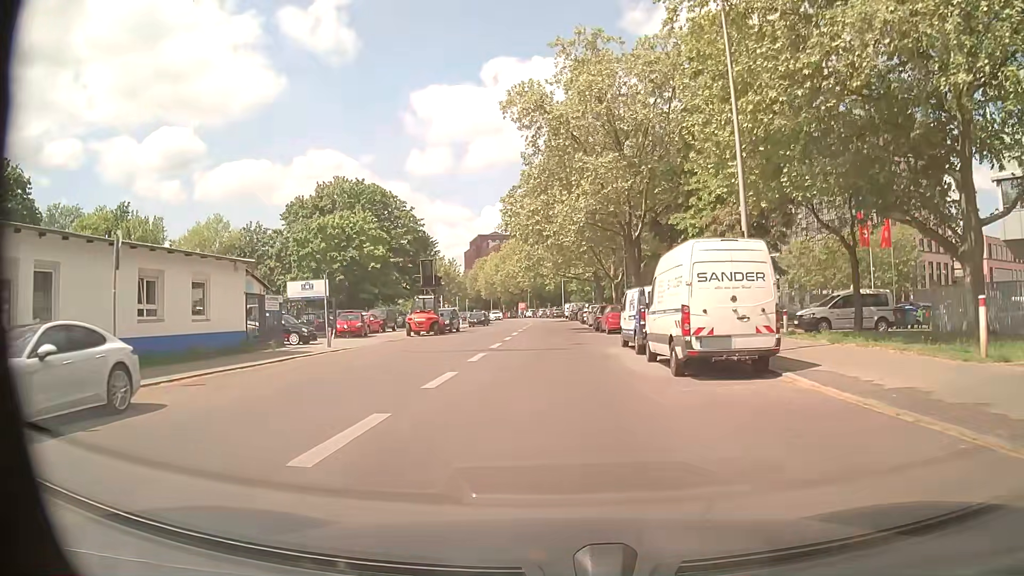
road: tertiary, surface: asphalt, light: Day
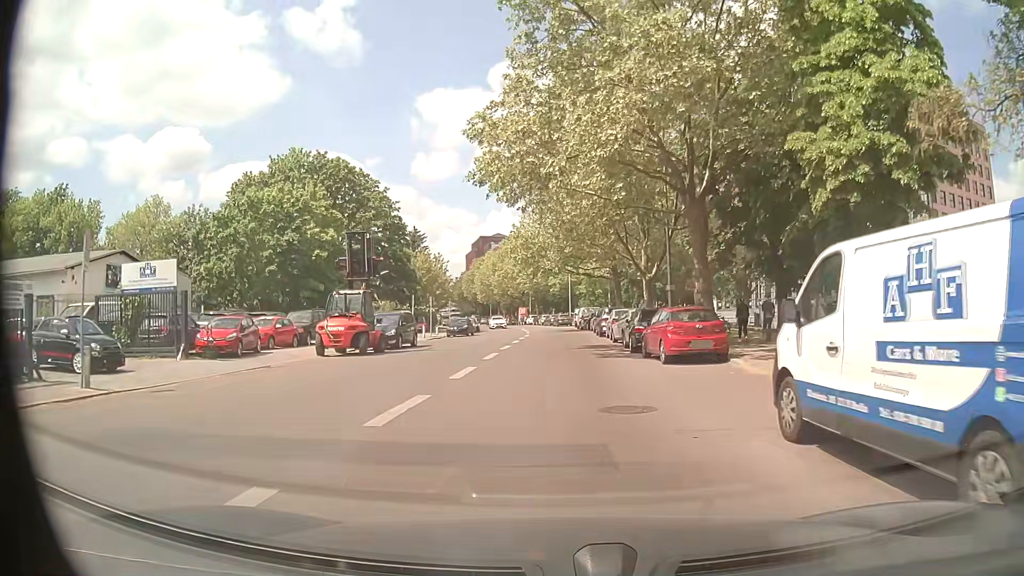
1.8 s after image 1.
(0.0, +16.6) m; 0°
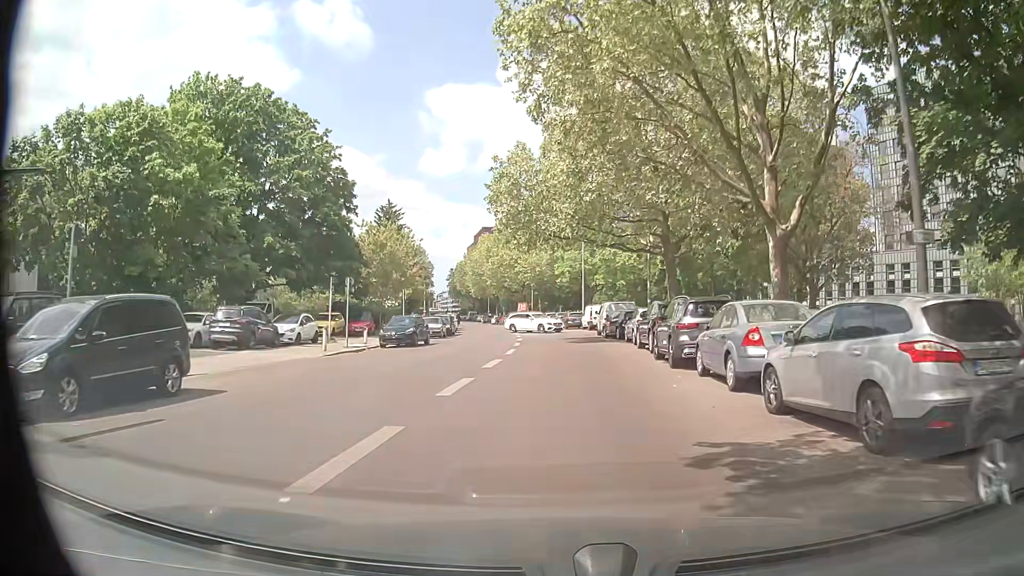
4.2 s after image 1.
(-0.5, +21.9) m; -1°
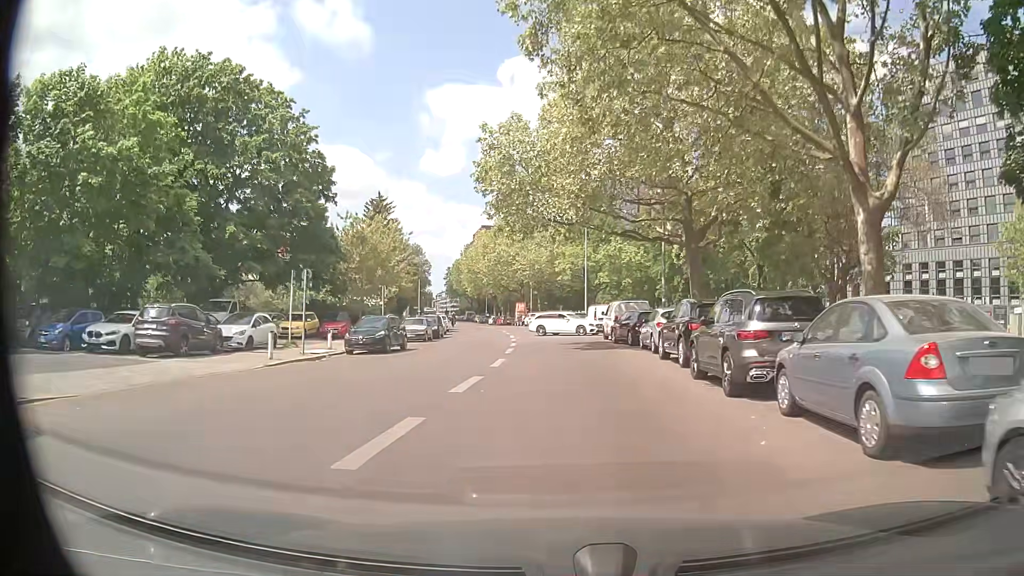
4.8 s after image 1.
(0.0, +5.2) m; 0°
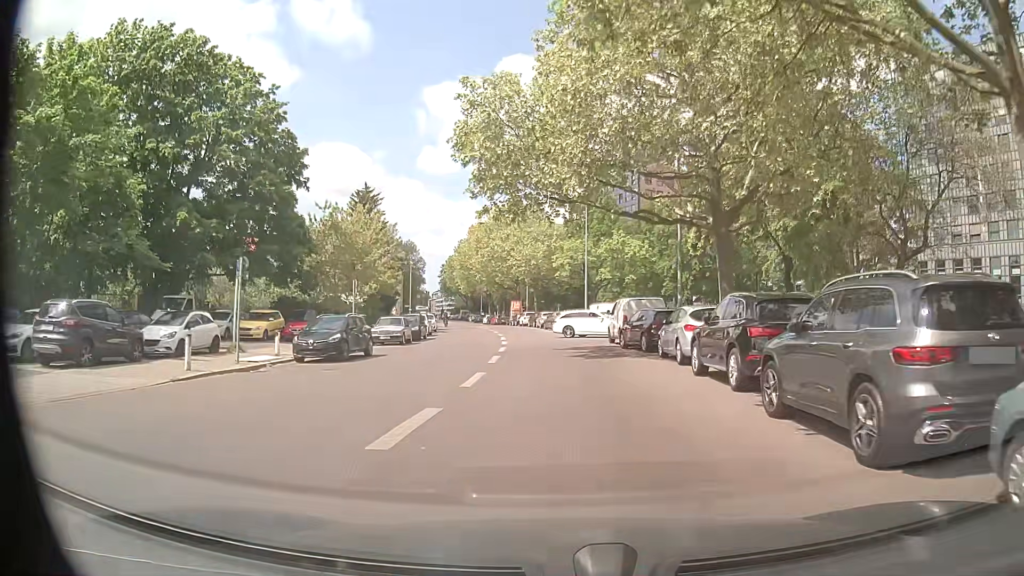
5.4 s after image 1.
(0.0, +5.1) m; +1°
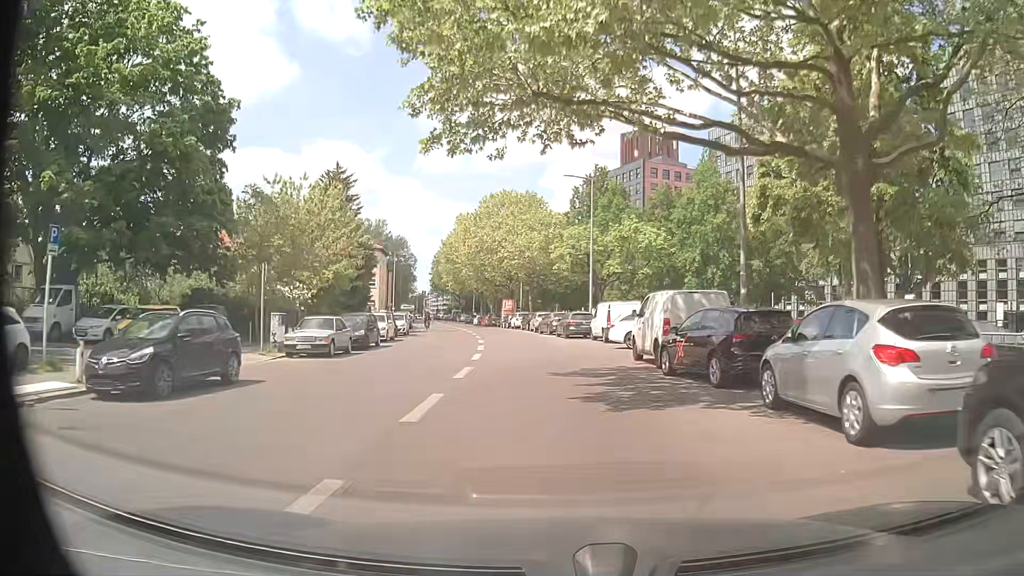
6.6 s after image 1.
(0.0, +10.4) m; 0°
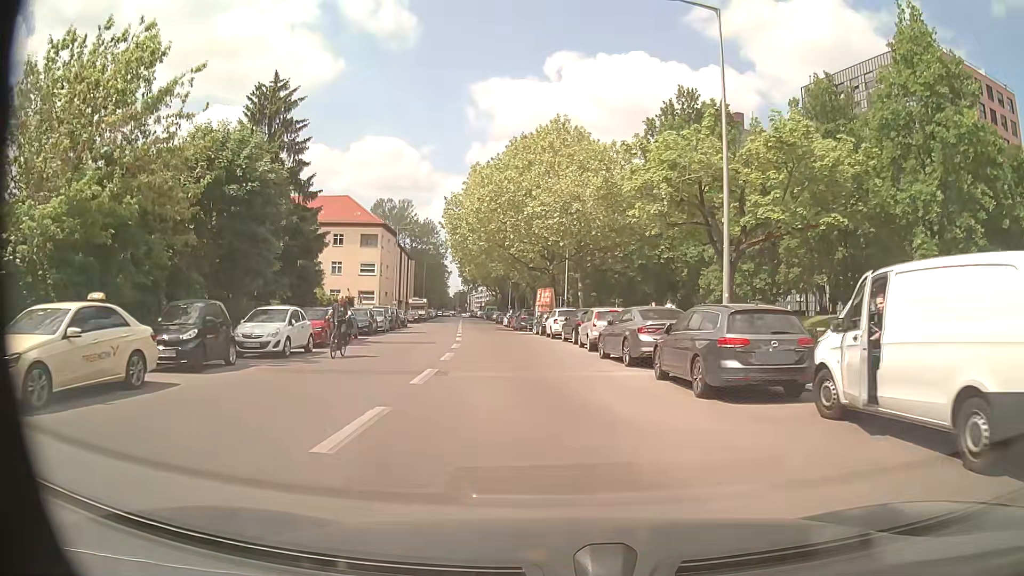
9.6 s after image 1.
(-0.9, +26.5) m; -5°
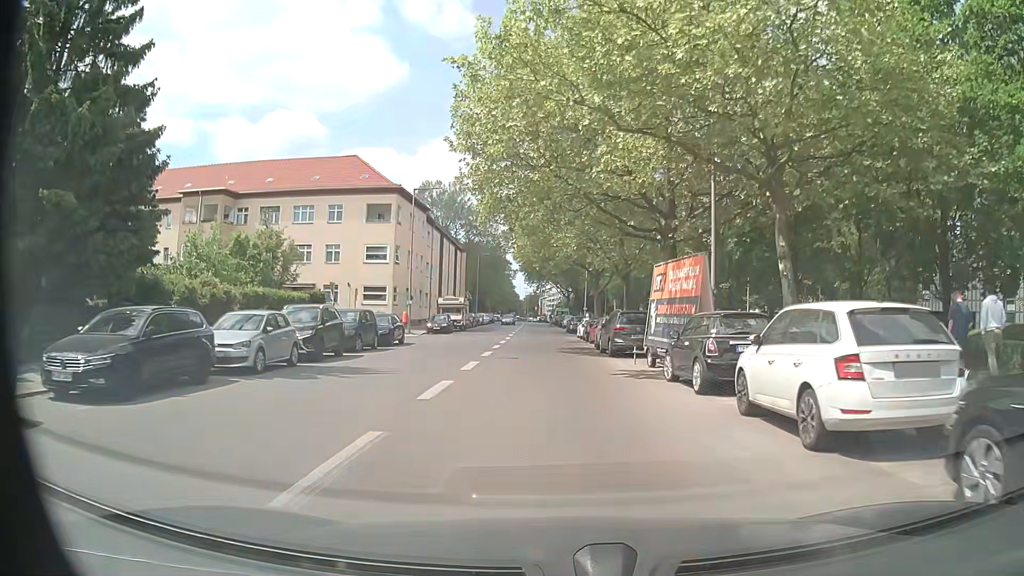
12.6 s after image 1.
(-1.7, +26.0) m; -6°
(0, +10) (0, +20) (-1, +30) (-1, +40) (-1, +50) (-1, +60) (-2, +70) (-2, +80) (-3, +90) (-3, +100) m
